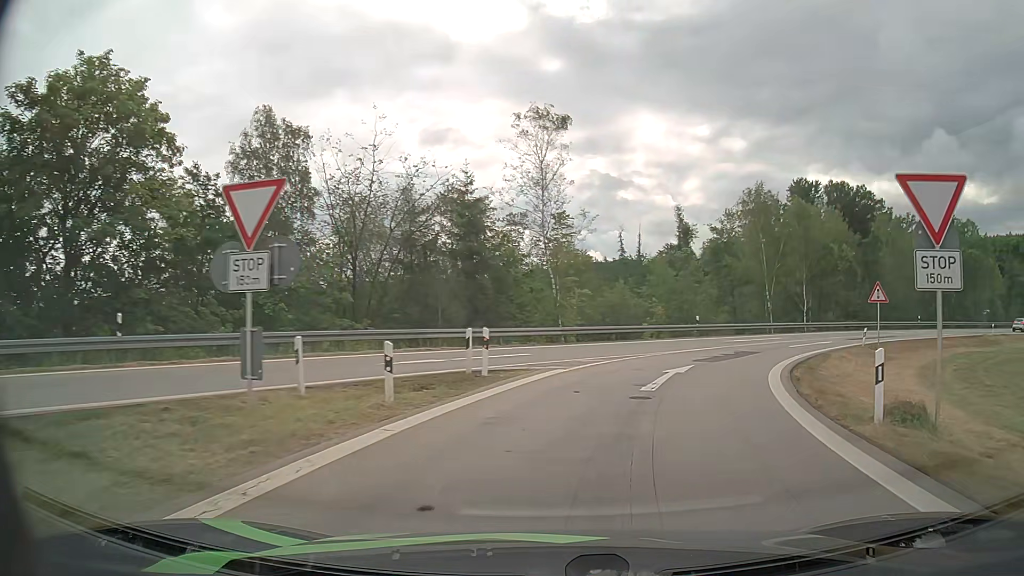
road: motorway_link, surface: asphalt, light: Day
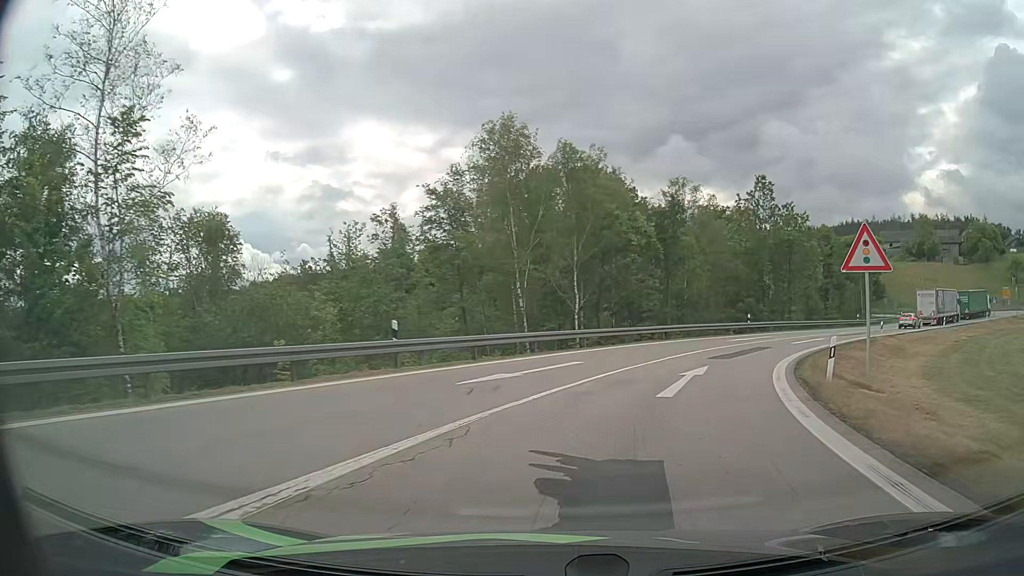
(+4.7, +22.0) m; +23°
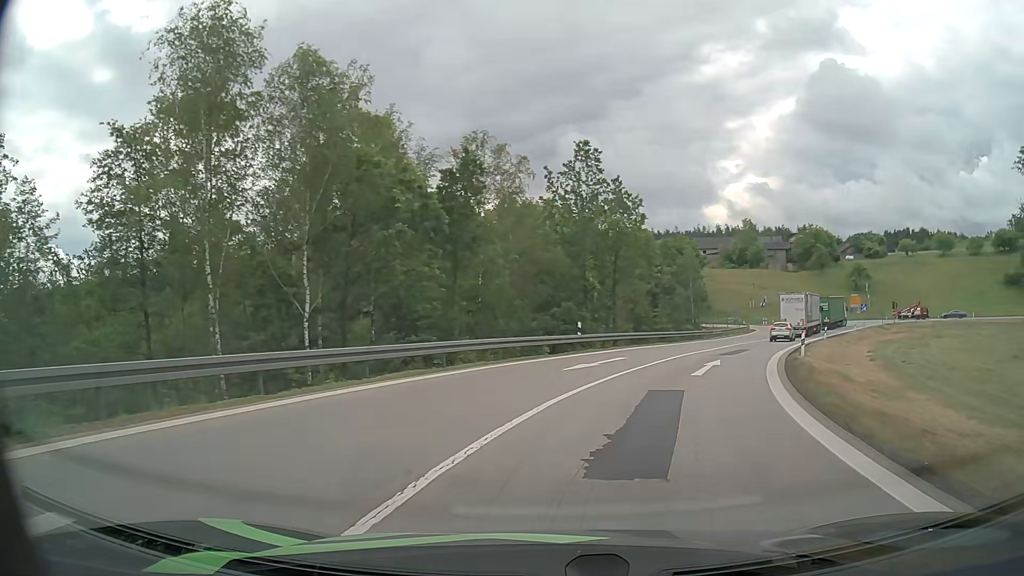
(+2.5, +15.7) m; +18°
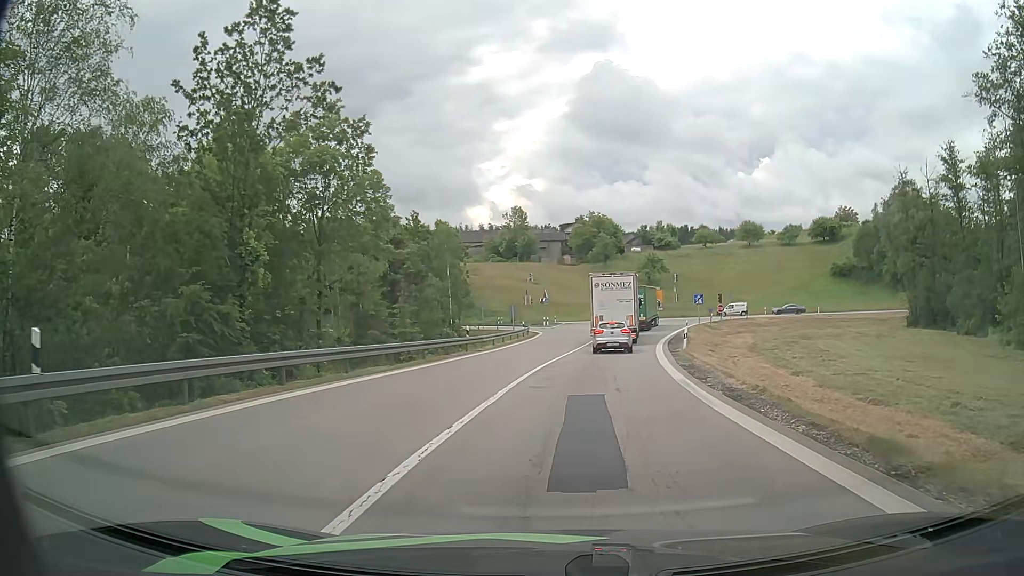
(+4.7, +22.3) m; +20°
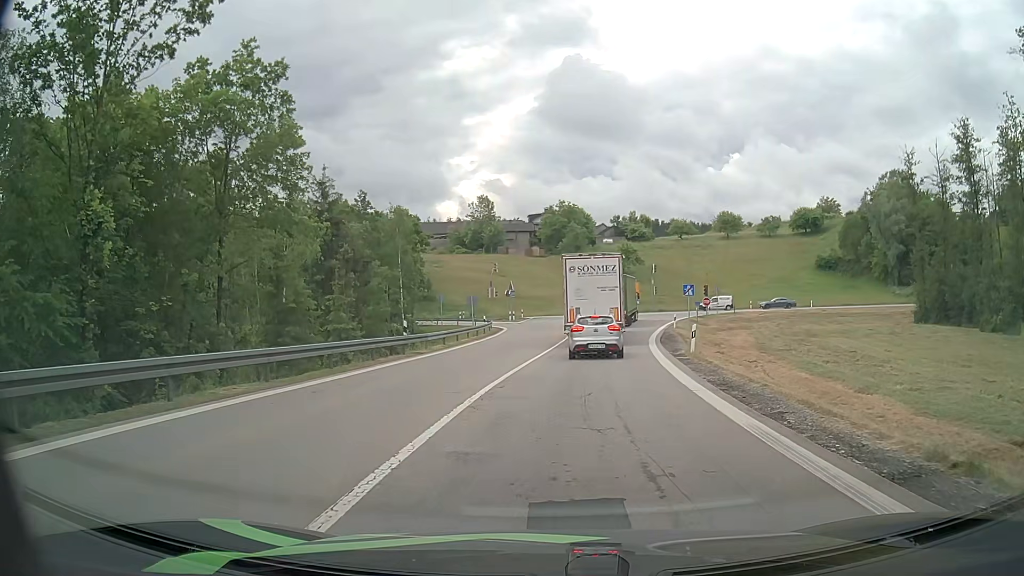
(+0.2, +7.9) m; +3°
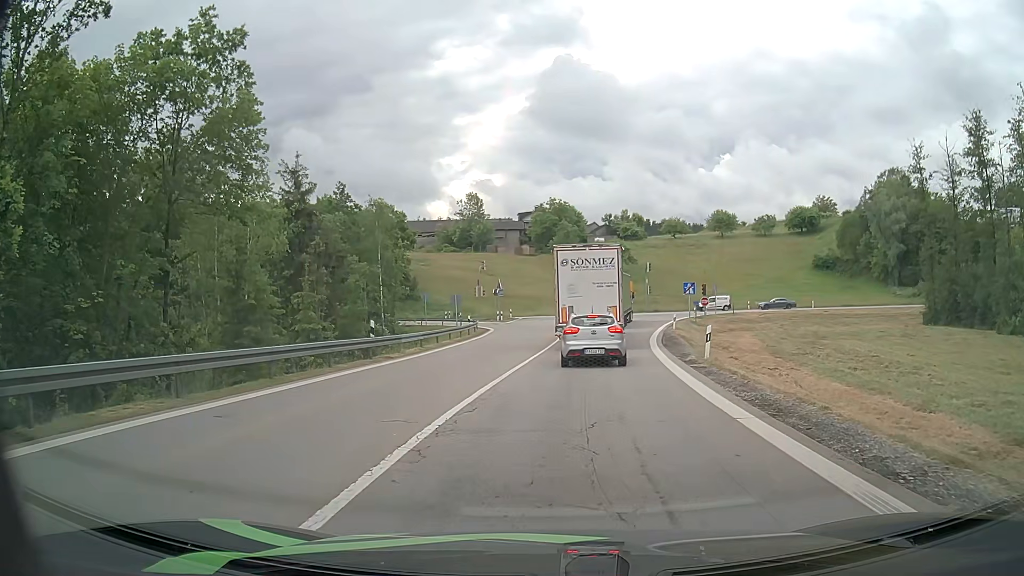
(0.0, +3.5) m; +1°
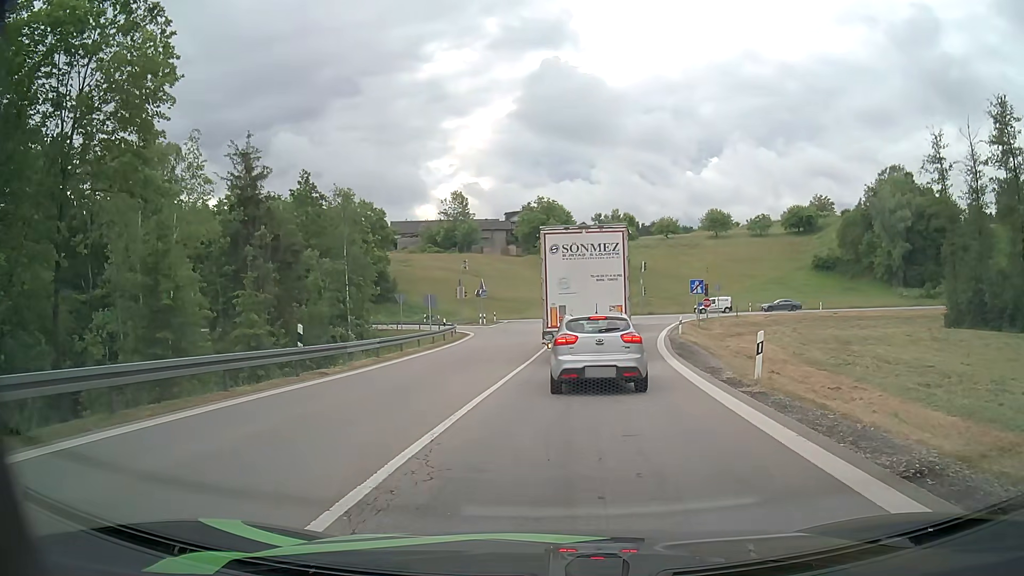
(0.0, +5.7) m; +1°
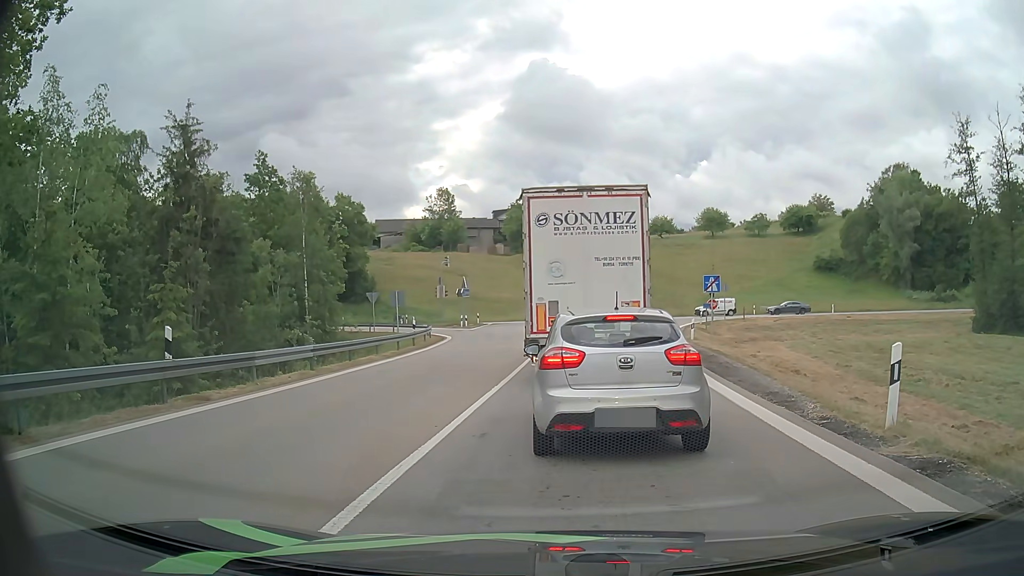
(+0.1, +5.7) m; +1°
